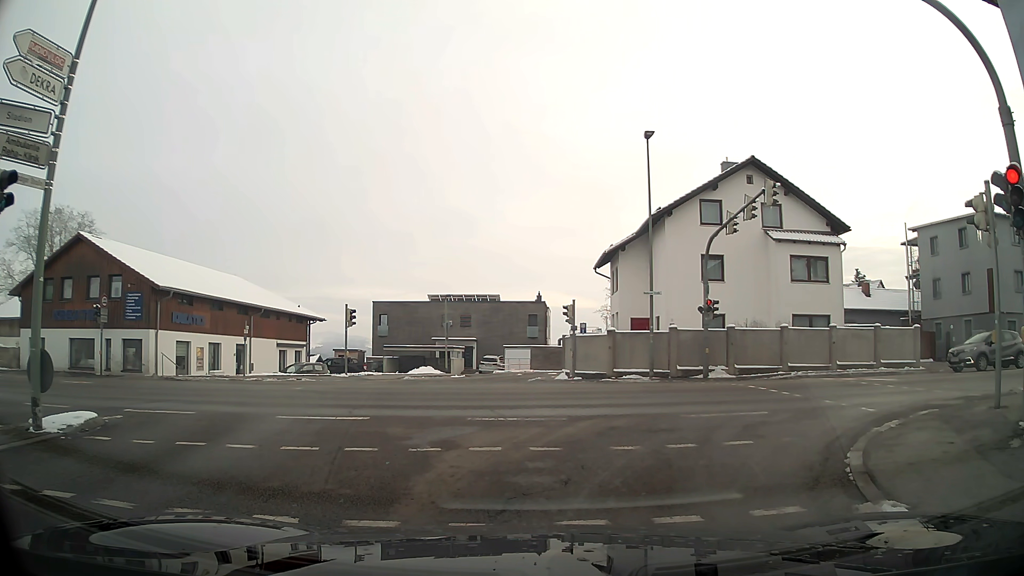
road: tertiary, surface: asphalt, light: Day
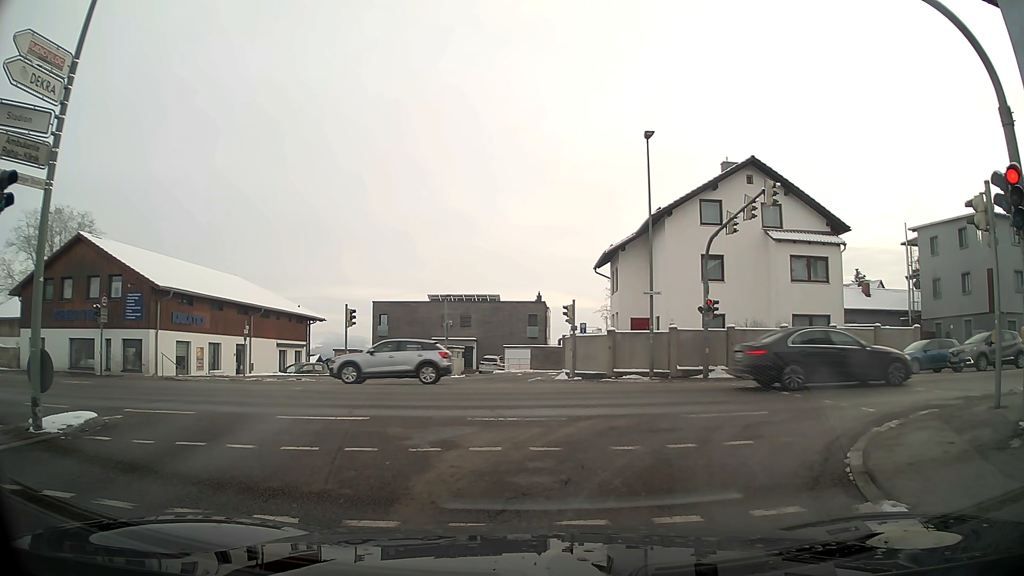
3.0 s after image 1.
(0.0, 0.0) m; 0°
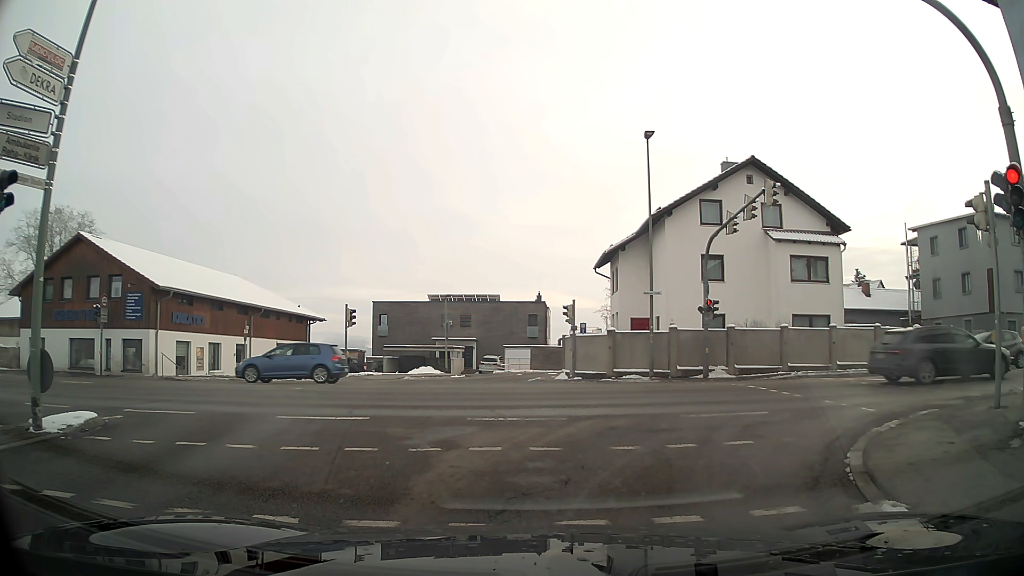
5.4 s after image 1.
(0.0, 0.0) m; 0°
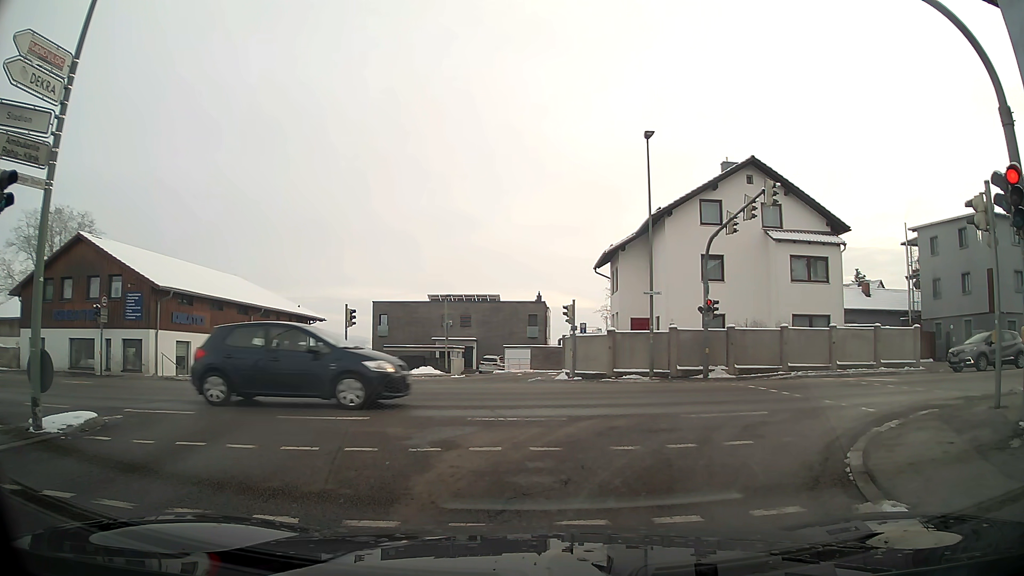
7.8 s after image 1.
(0.0, 0.0) m; 0°
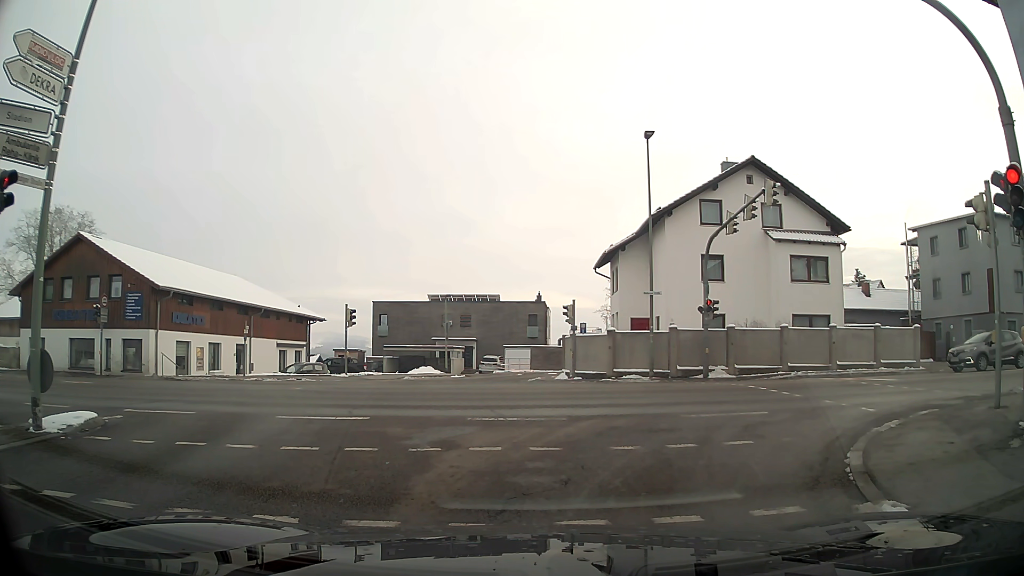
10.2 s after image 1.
(0.0, 0.0) m; 0°
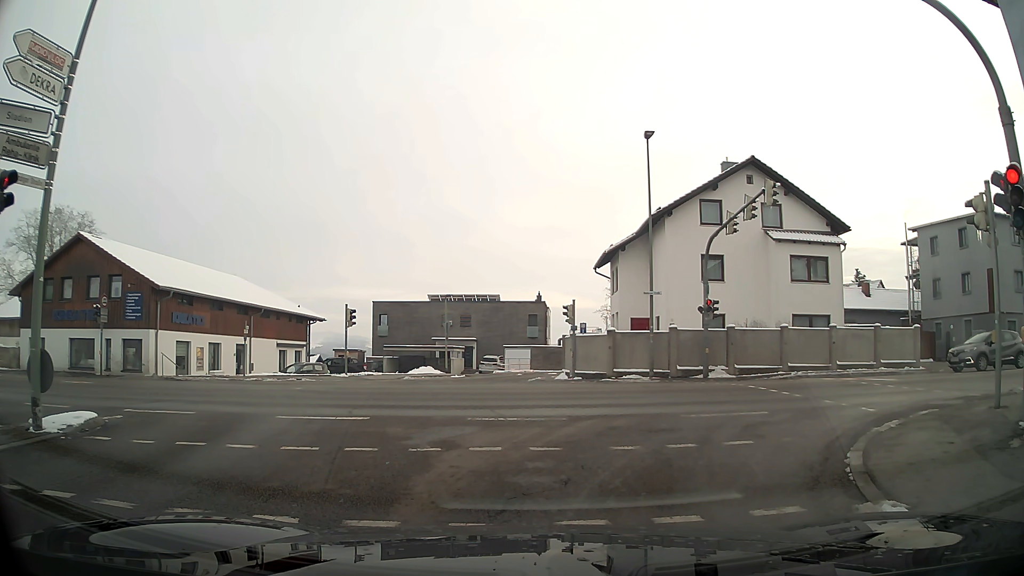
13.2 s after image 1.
(0.0, 0.0) m; 0°
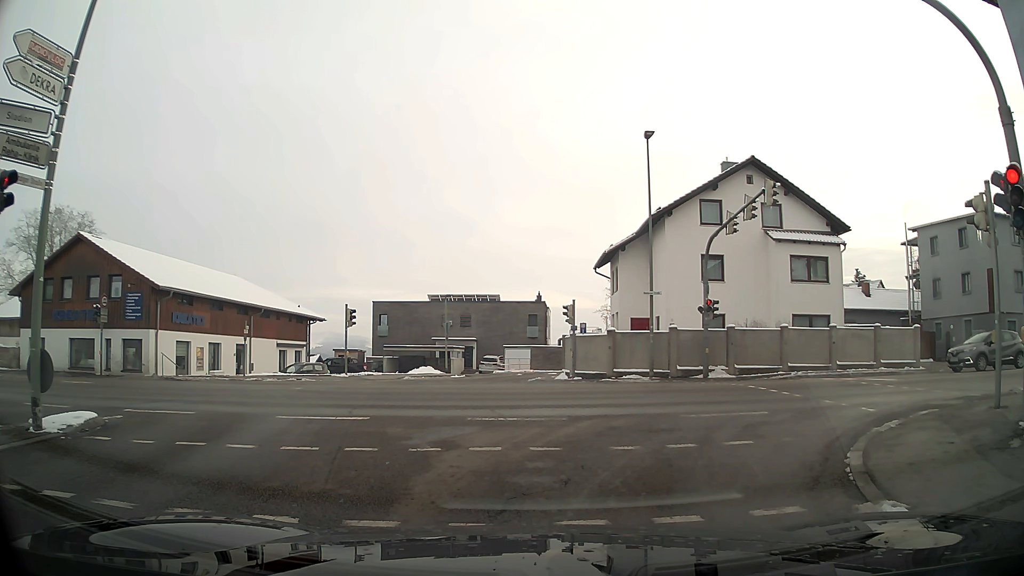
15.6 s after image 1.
(0.0, 0.0) m; 0°
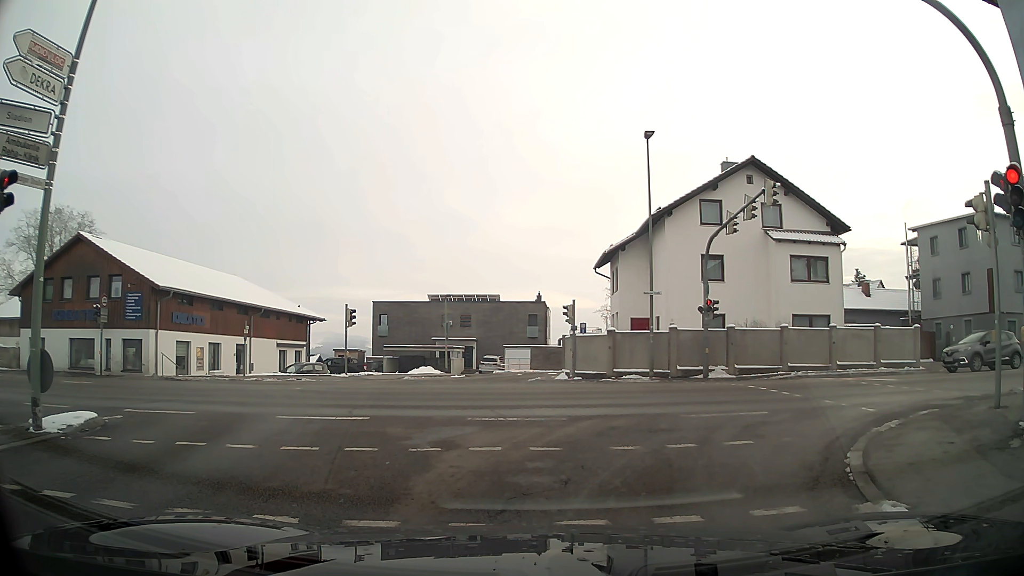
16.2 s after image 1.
(0.0, 0.0) m; 0°
